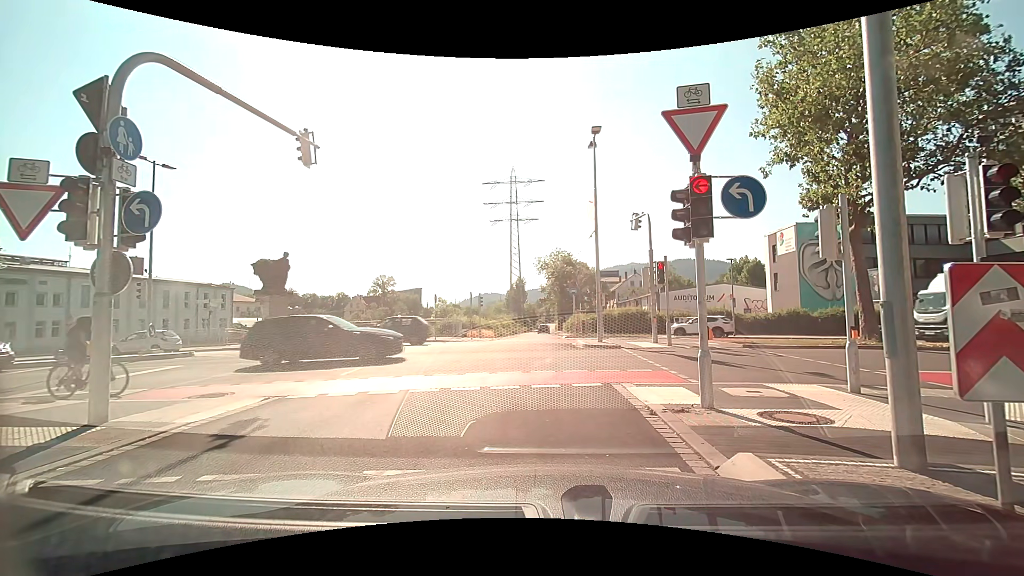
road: trunk_link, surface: asphalt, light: Day
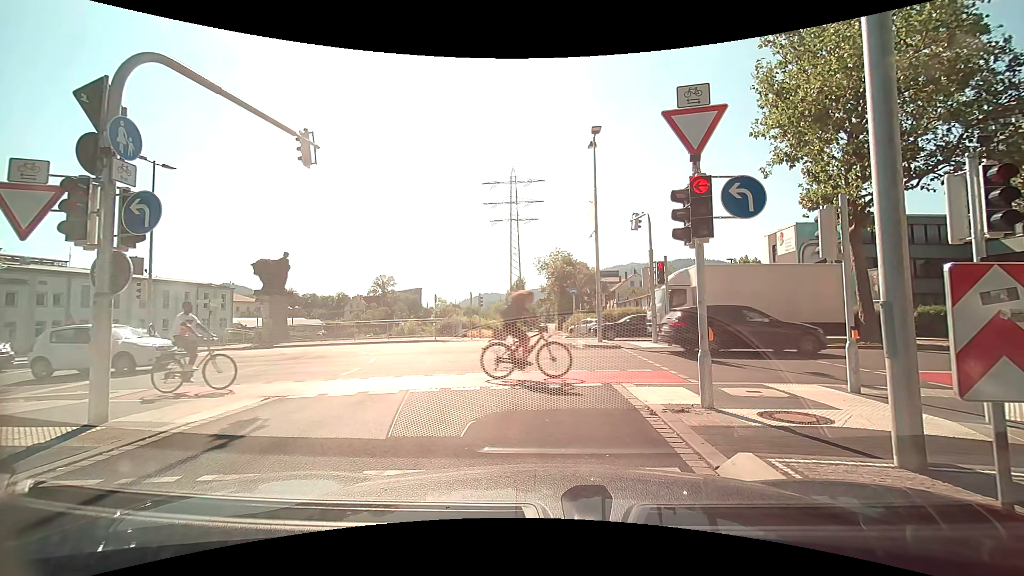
(0.0, 0.0) m; 0°
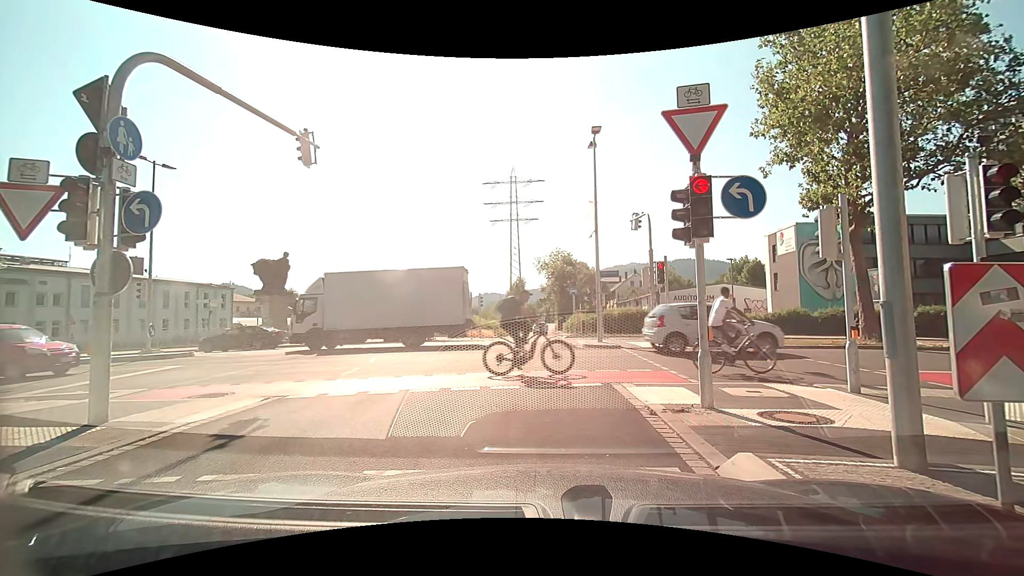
(0.0, 0.0) m; 0°
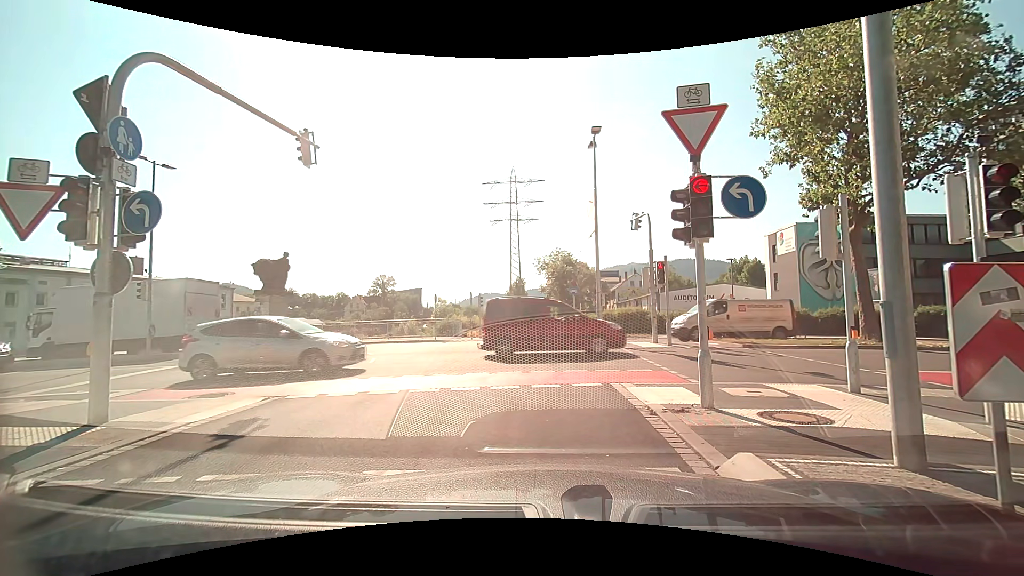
(0.0, 0.0) m; 0°
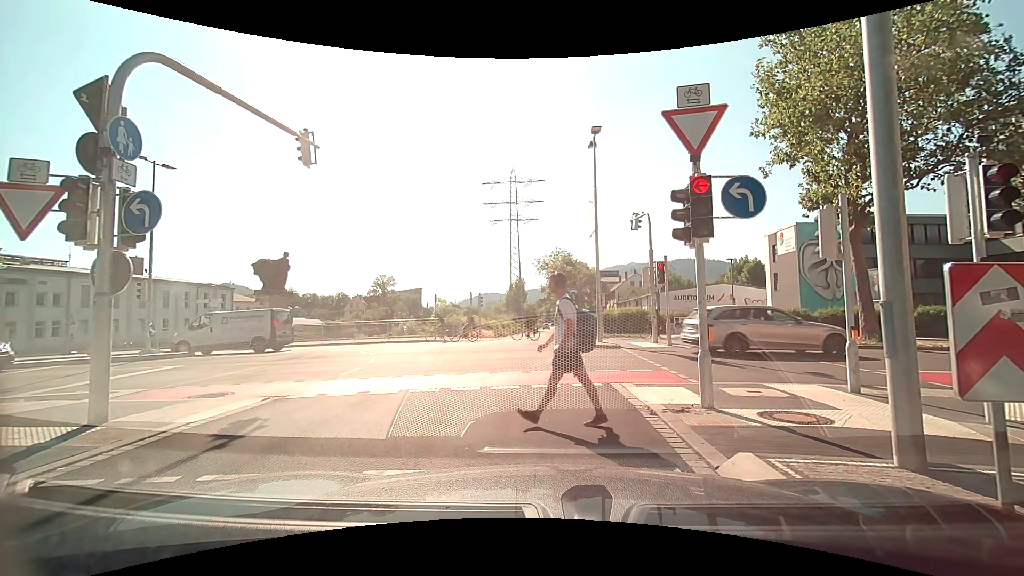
(0.0, 0.0) m; 0°
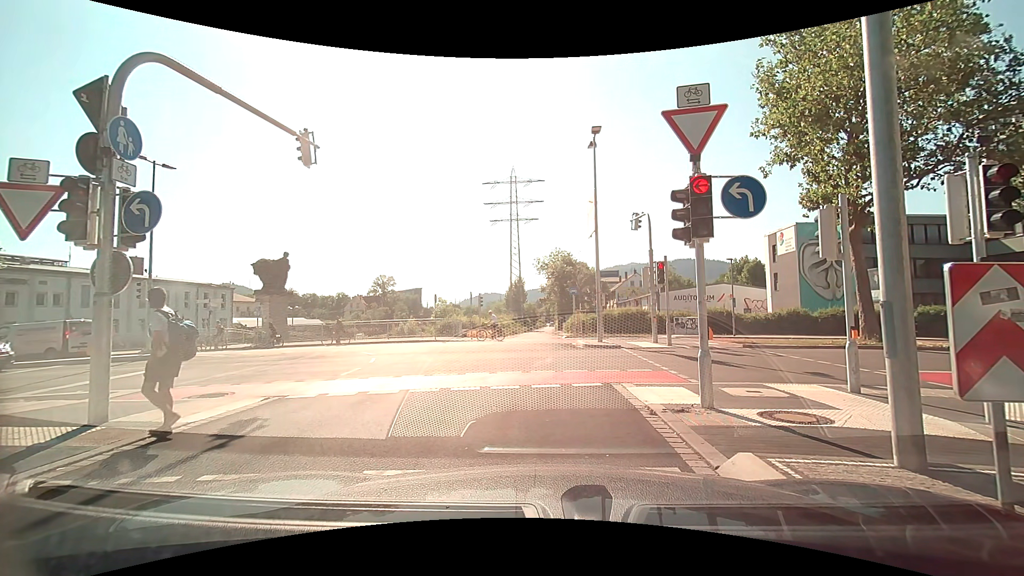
(0.0, 0.0) m; 0°
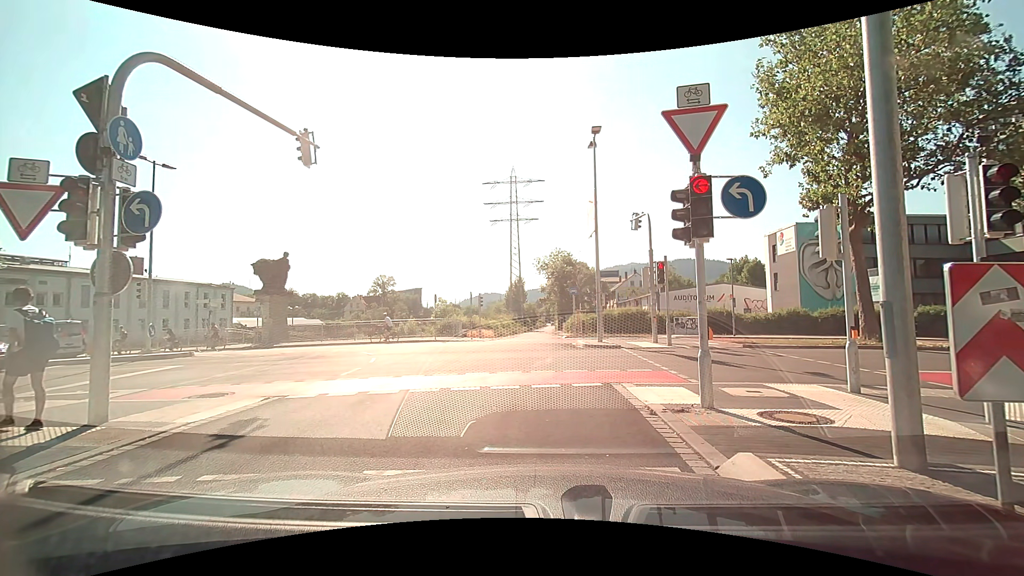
(0.0, 0.0) m; 0°
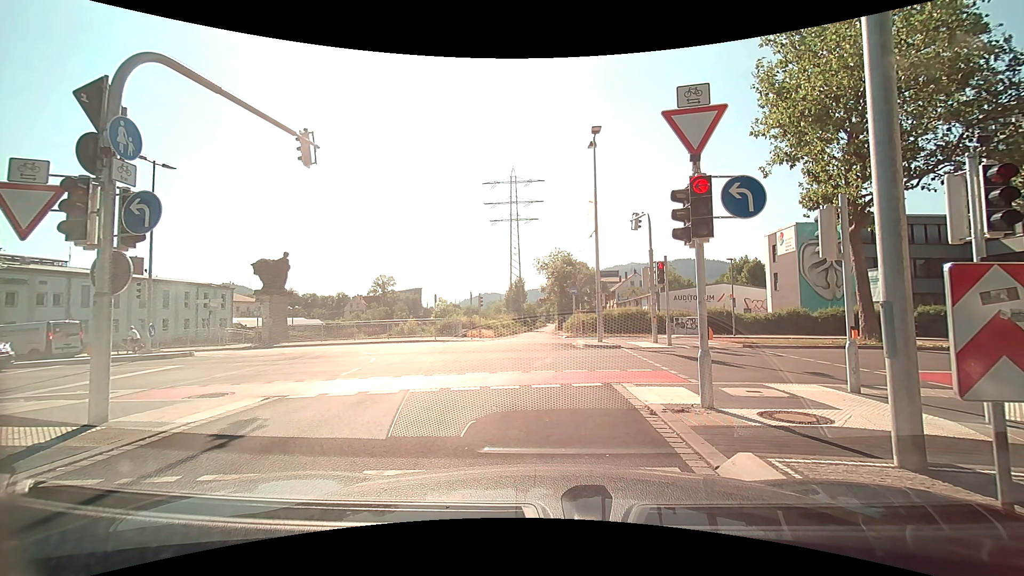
(0.0, 0.0) m; 0°
